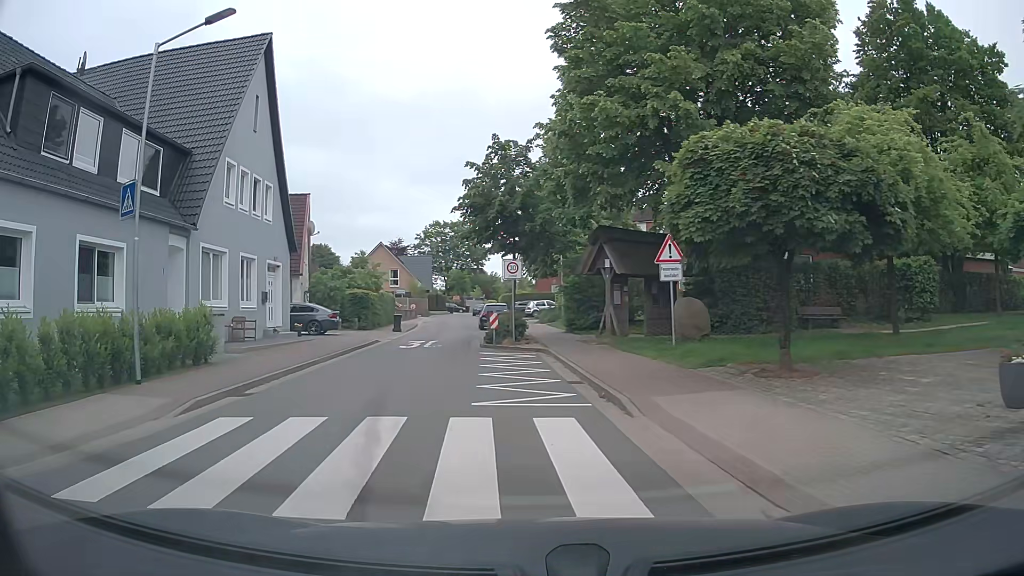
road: residential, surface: asphalt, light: Day
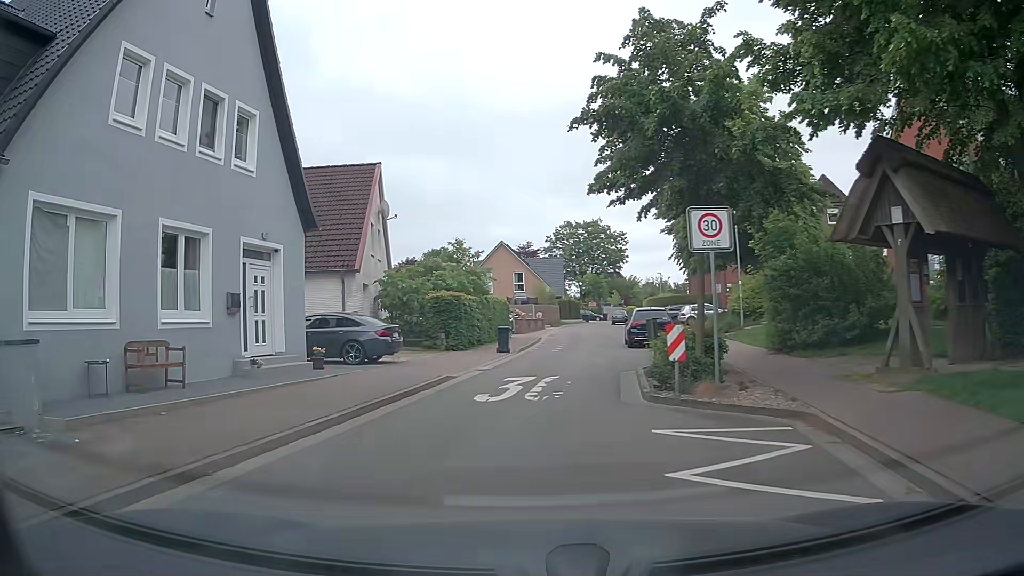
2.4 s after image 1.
(-0.9, +12.1) m; -11°
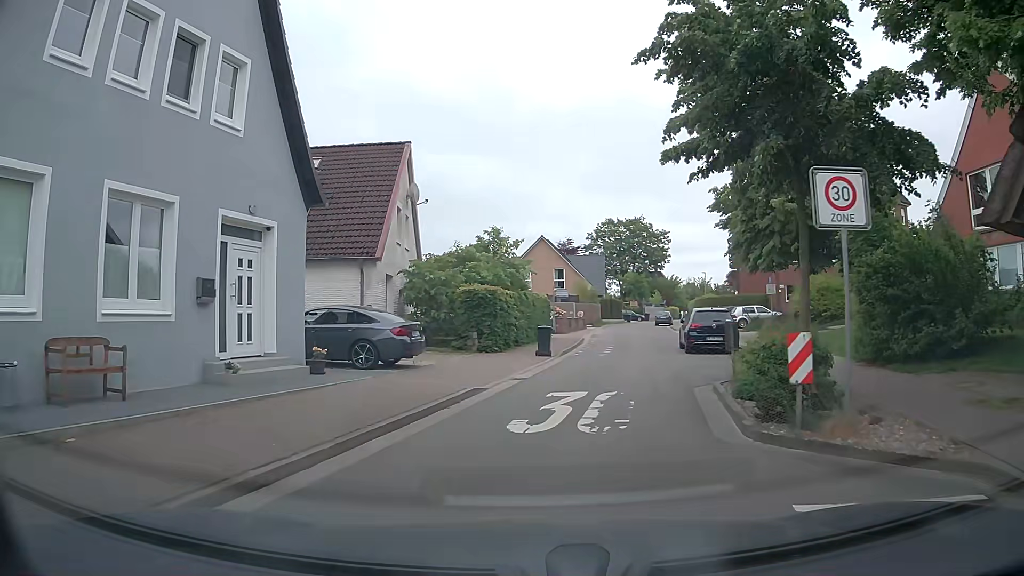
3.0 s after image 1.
(-0.1, +3.1) m; -2°
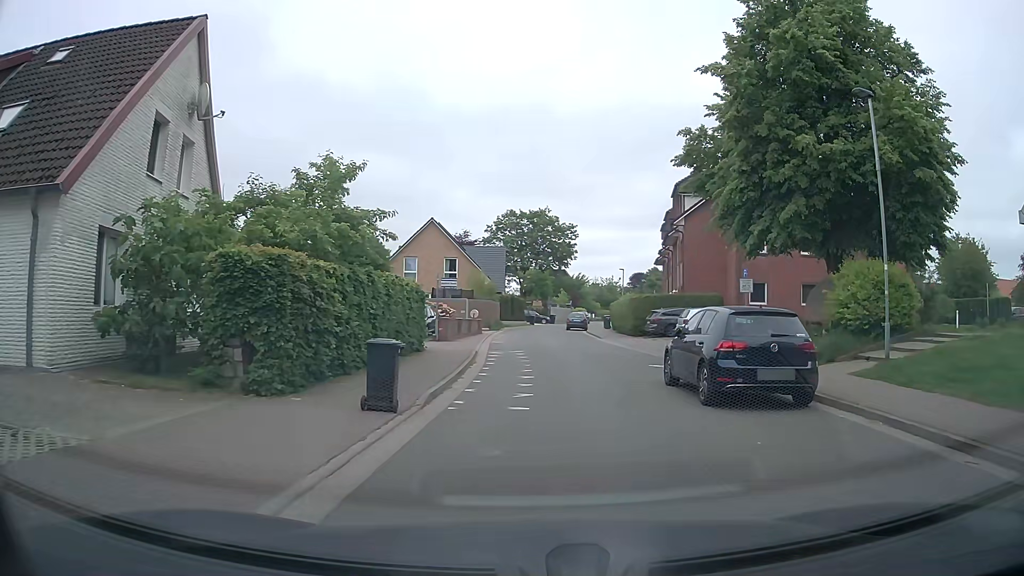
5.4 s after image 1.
(+0.3, +12.2) m; +6°
